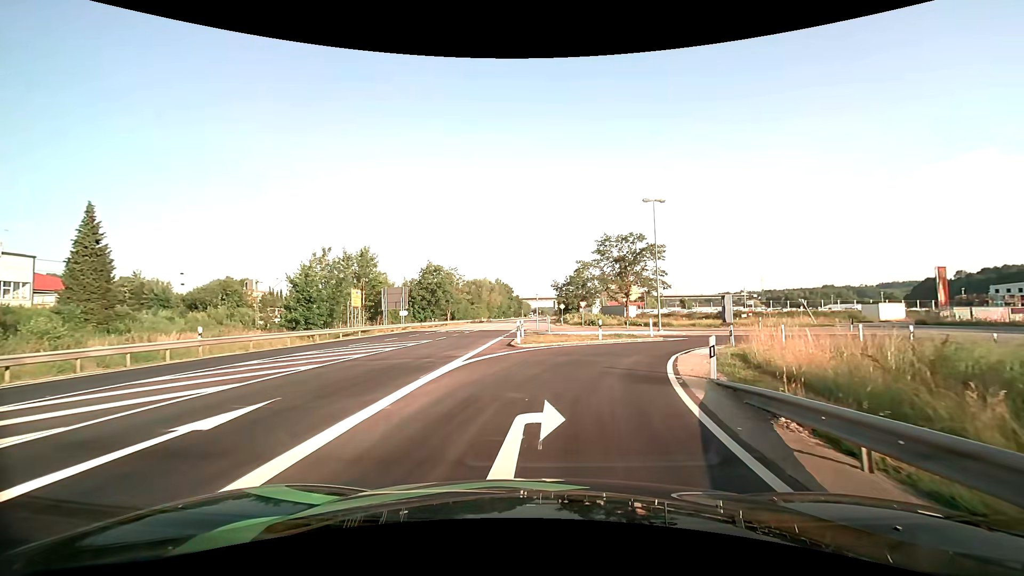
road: unclassified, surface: asphalt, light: Day
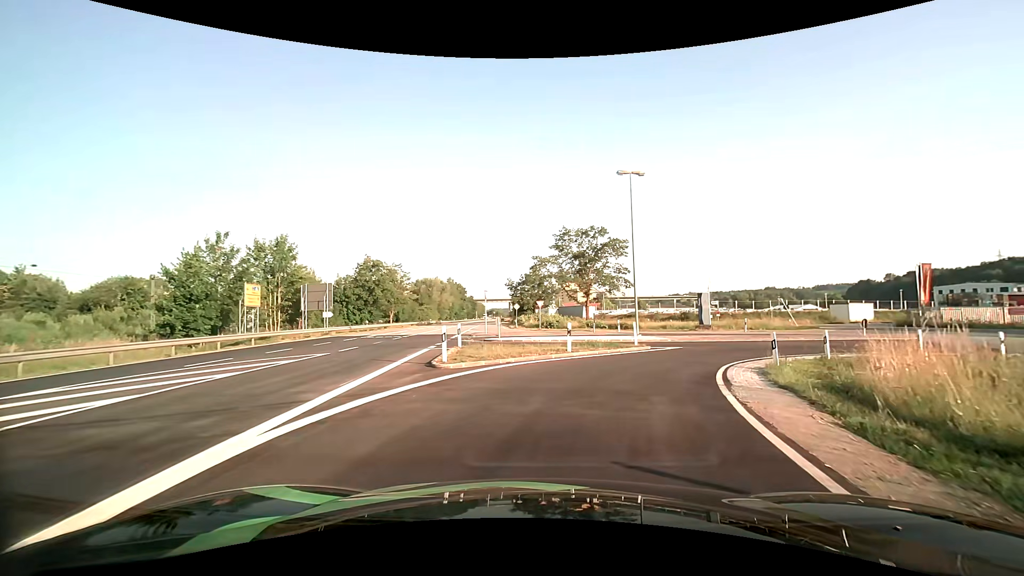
(+0.3, +8.6) m; +5°
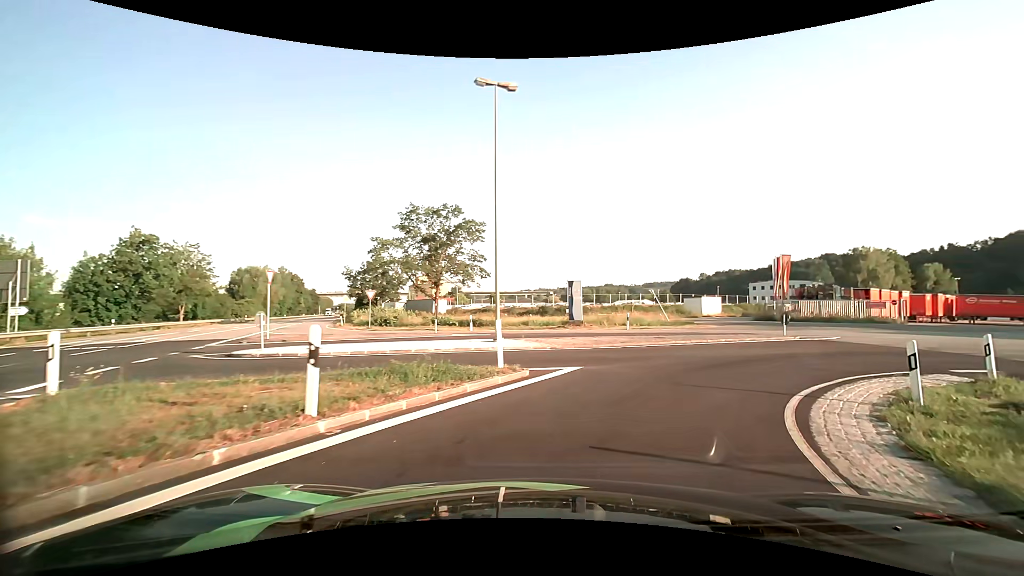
(+1.5, +12.0) m; +17°
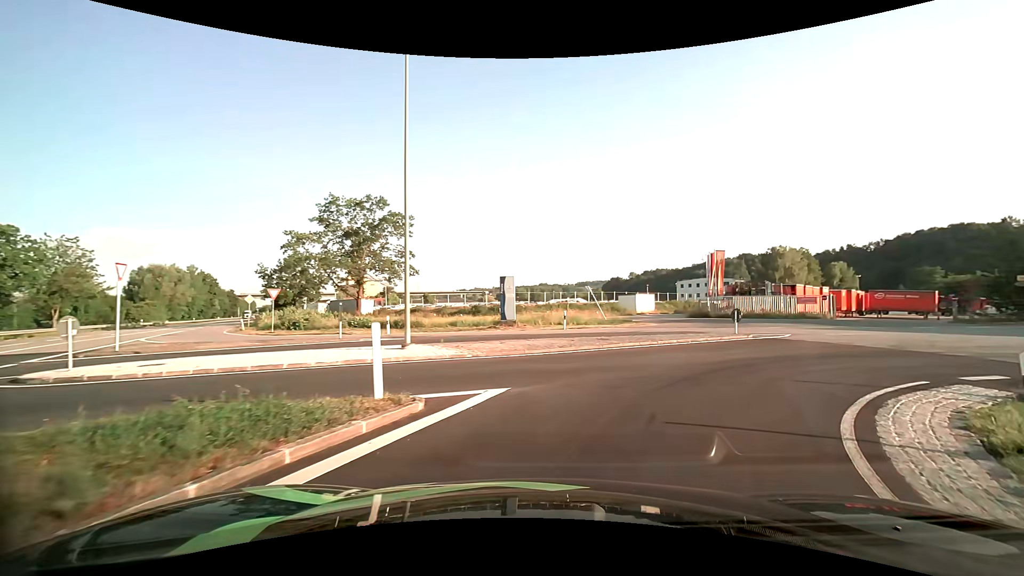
(+0.2, +3.8) m; +7°
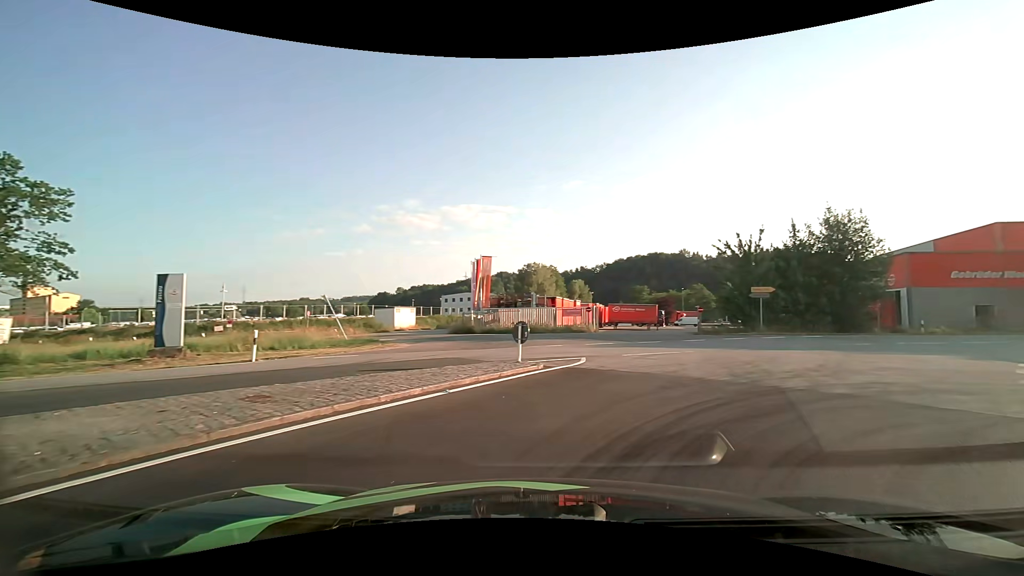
(+2.2, +9.8) m; +27°
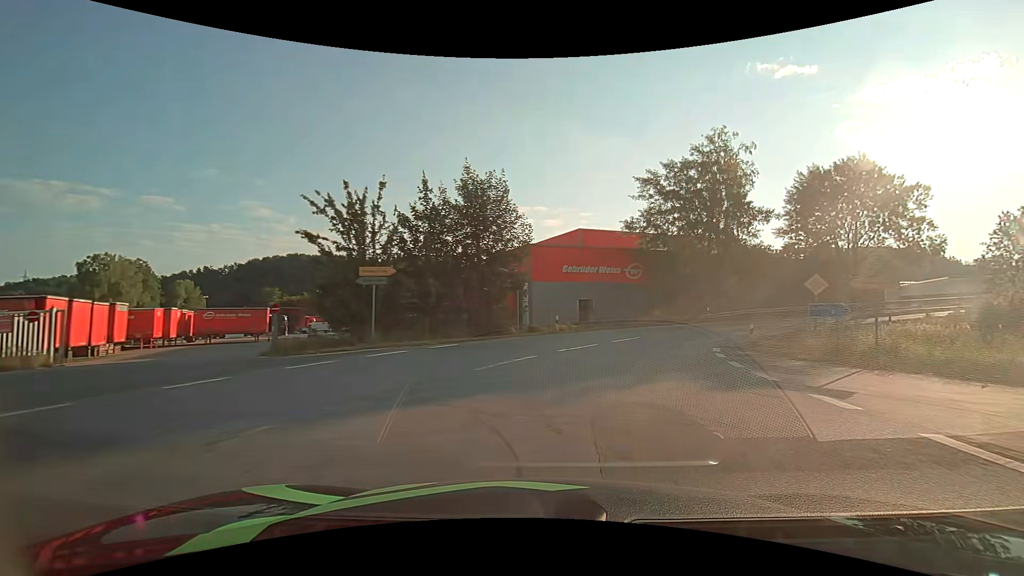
(+6.2, +15.3) m; +39°
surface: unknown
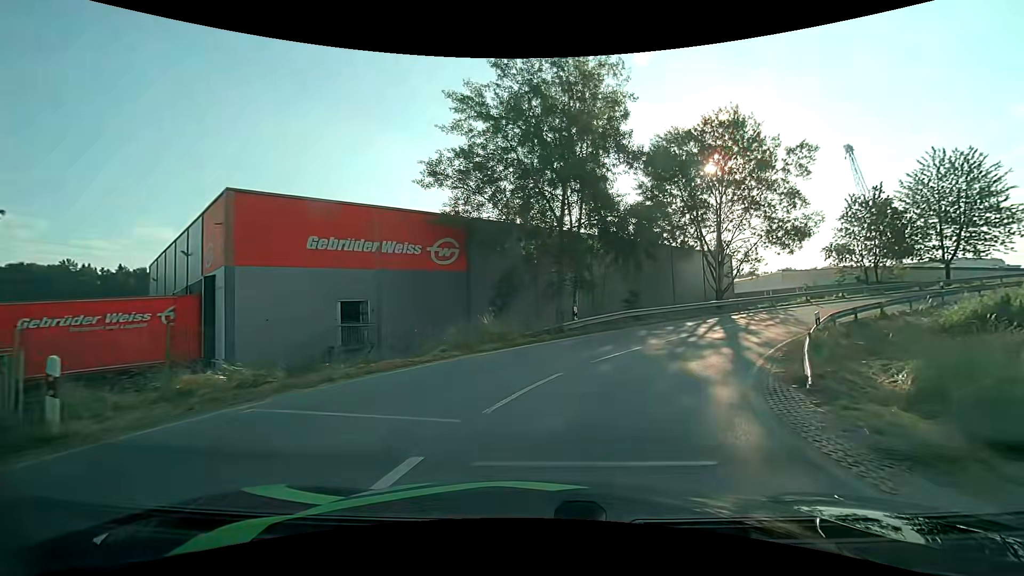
(+4.0, +21.3) m; +20°
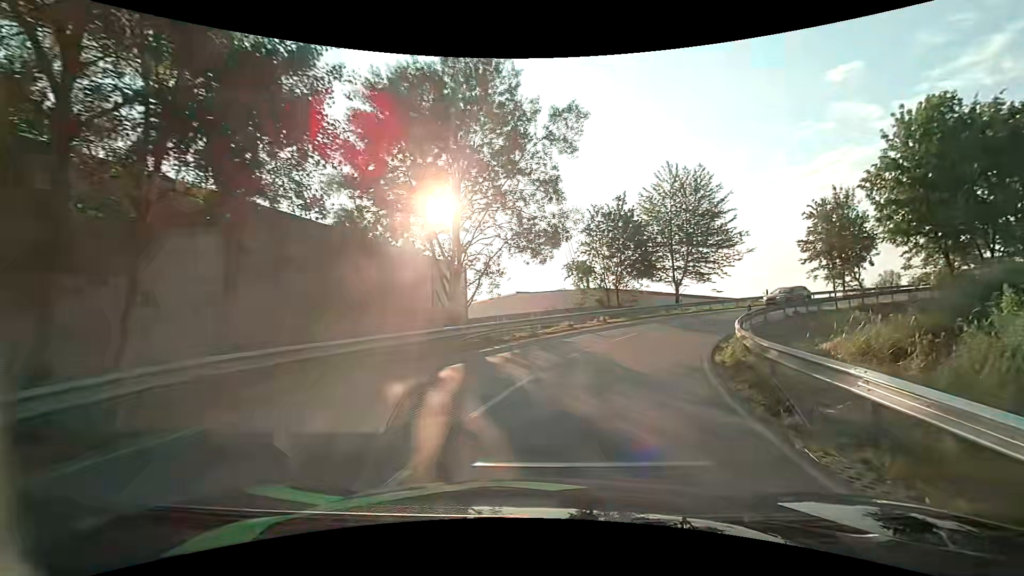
(+4.3, +16.9) m; +31°
(+1, +10) (+4, +19) (+9, +28) (+16, +36) (+24, +42) (+32, +46) (+42, +48) (+52, +48) (+62, +47) (+72, +44) m
